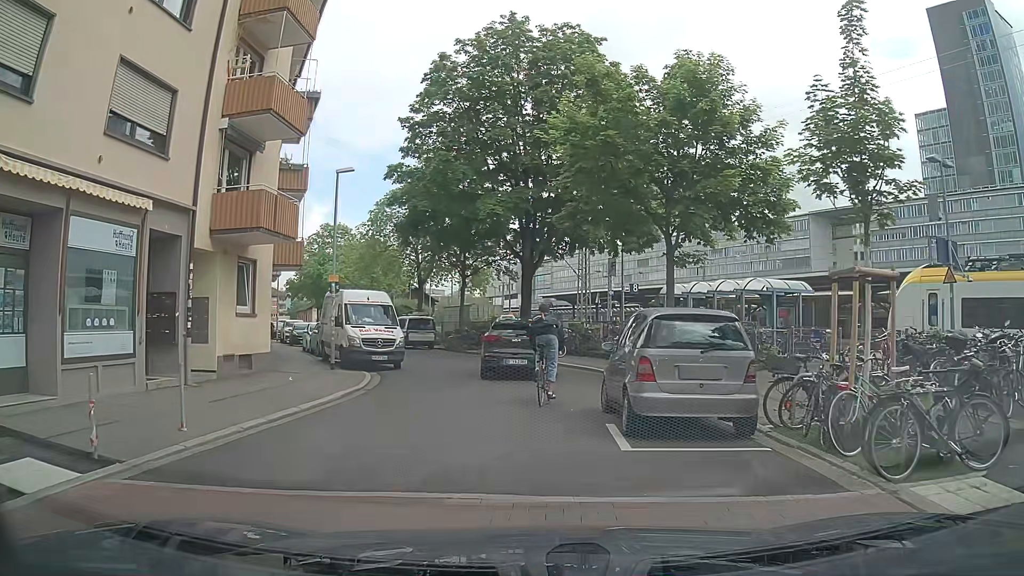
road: residential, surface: asphalt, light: Day
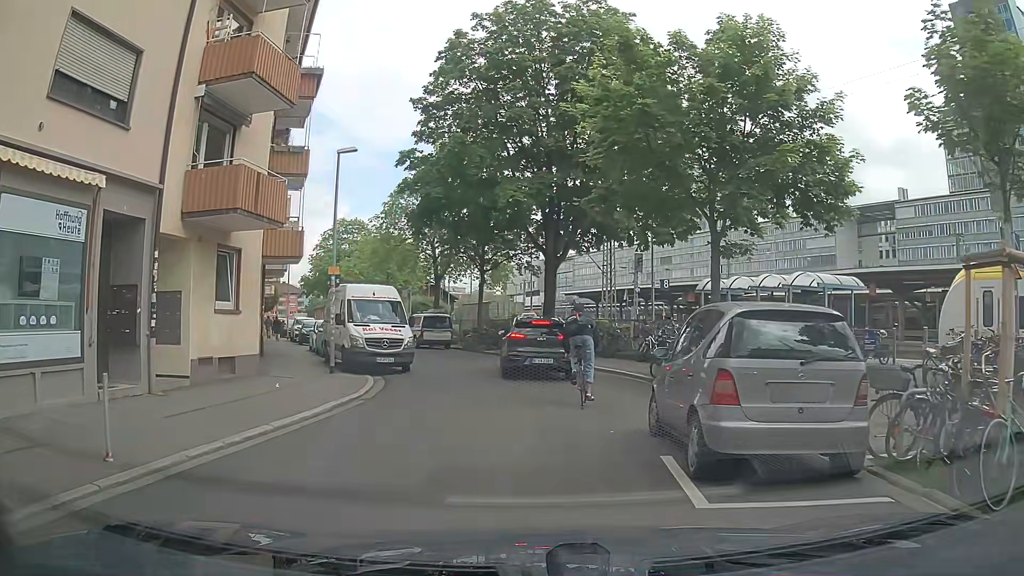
(0.0, +2.3) m; -2°
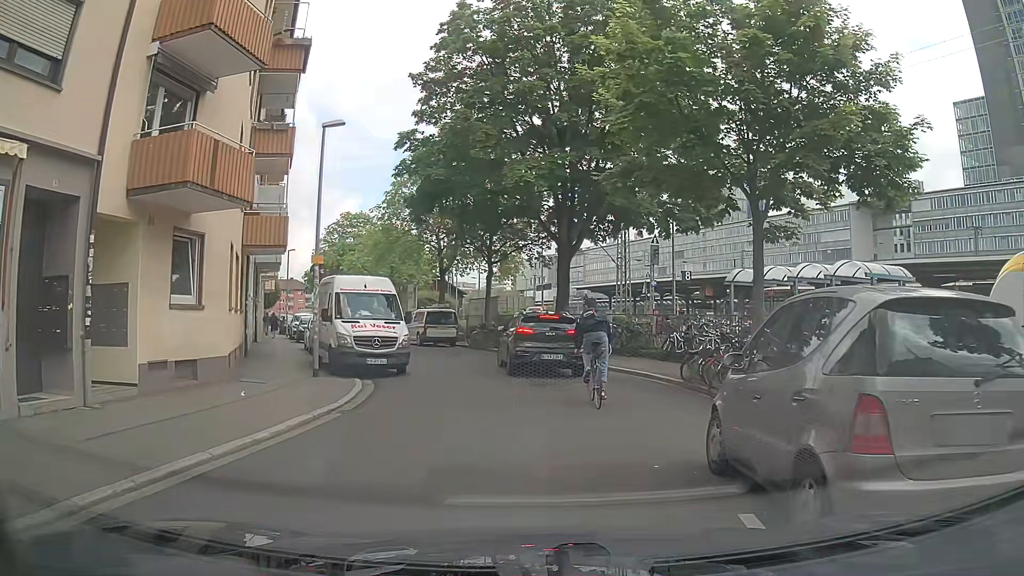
(0.0, +2.3) m; +1°
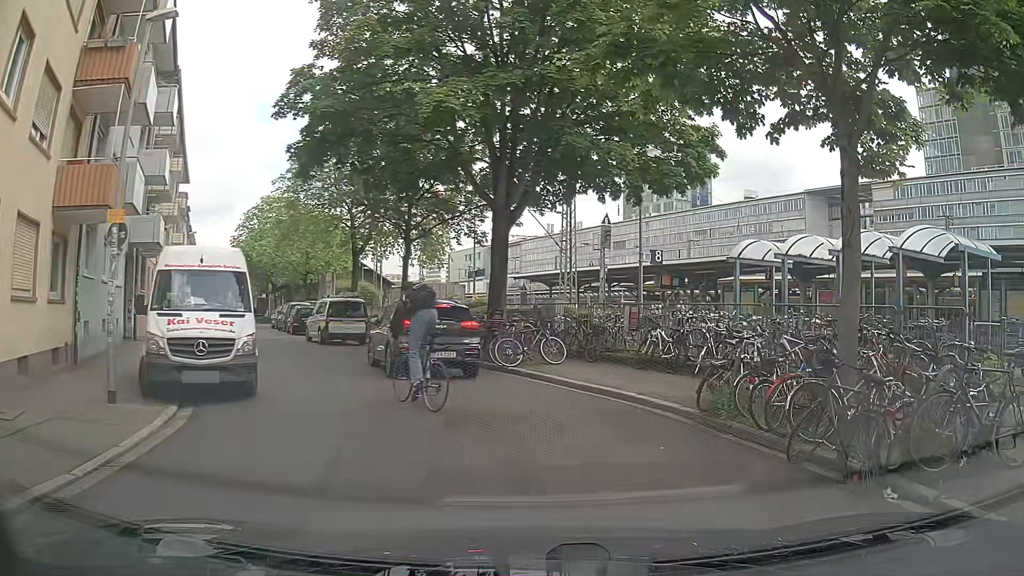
(0.0, +6.3) m; +5°
